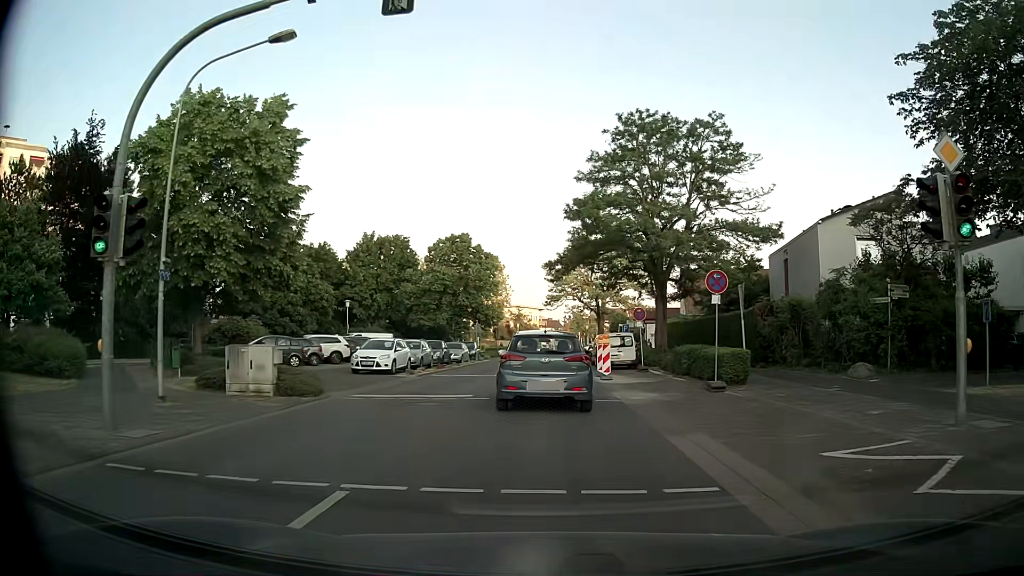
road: tertiary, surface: asphalt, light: Day
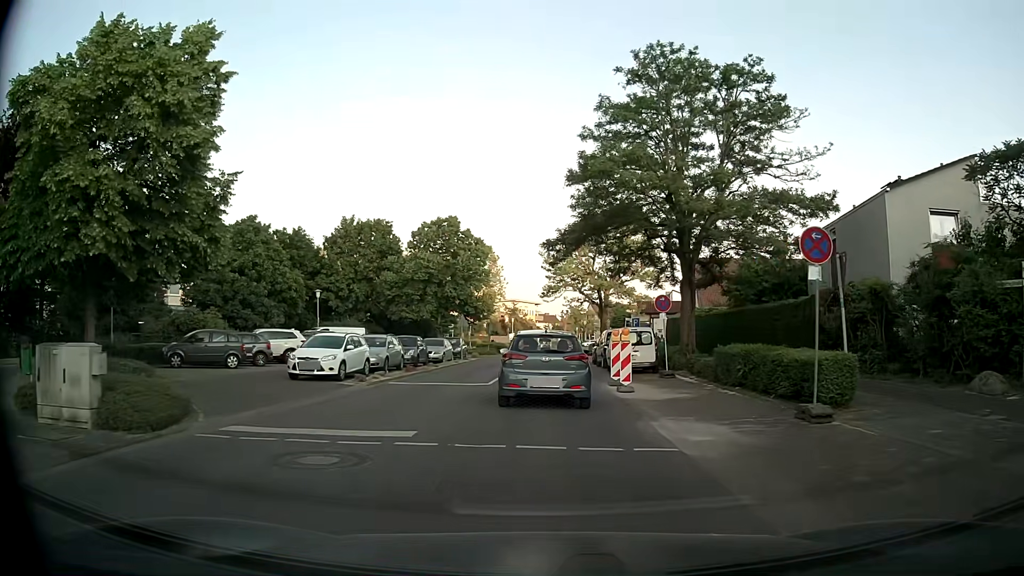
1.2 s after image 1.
(0.0, +6.9) m; 0°
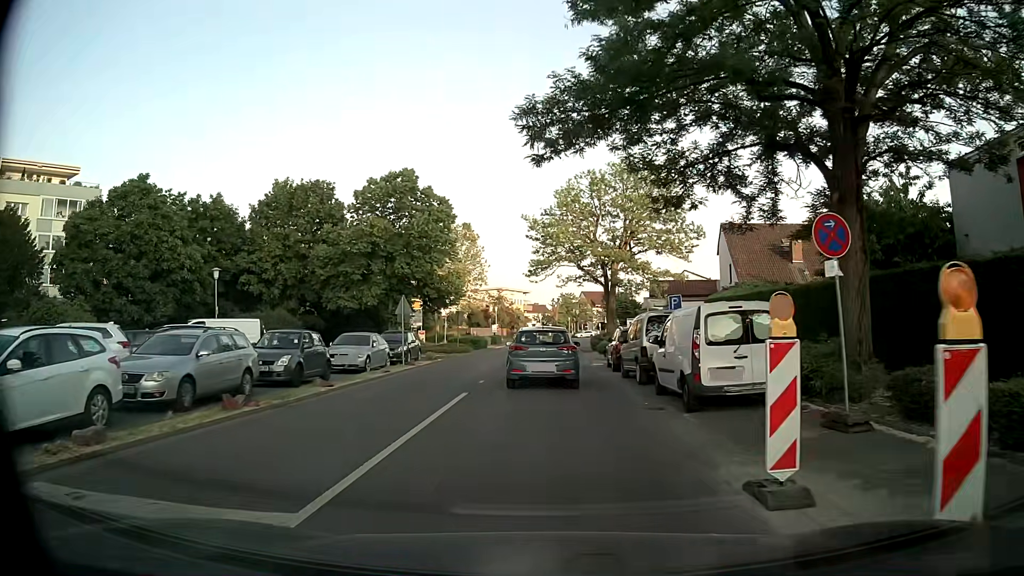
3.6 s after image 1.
(+0.2, +14.8) m; +1°
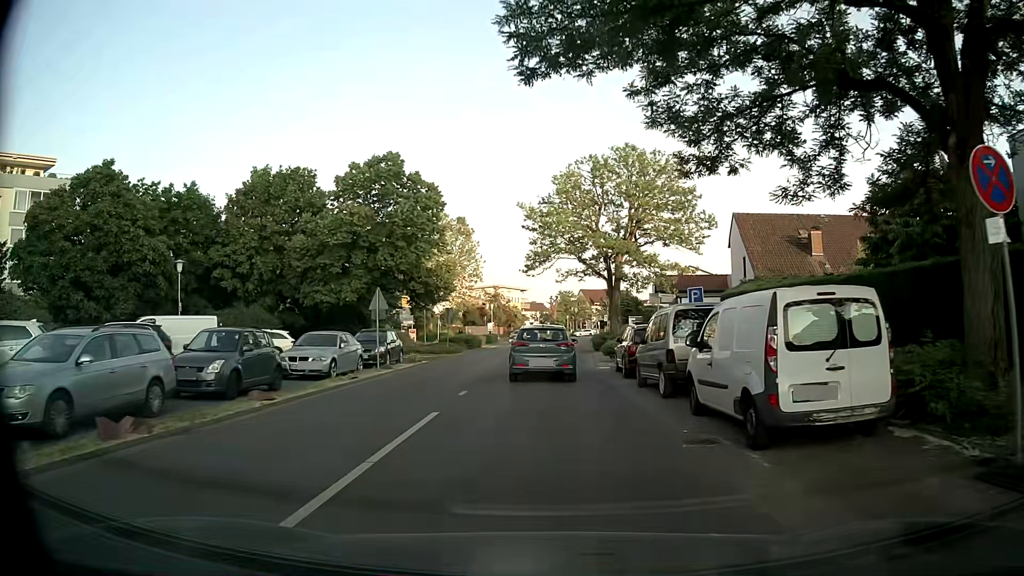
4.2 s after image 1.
(0.0, +3.8) m; 0°
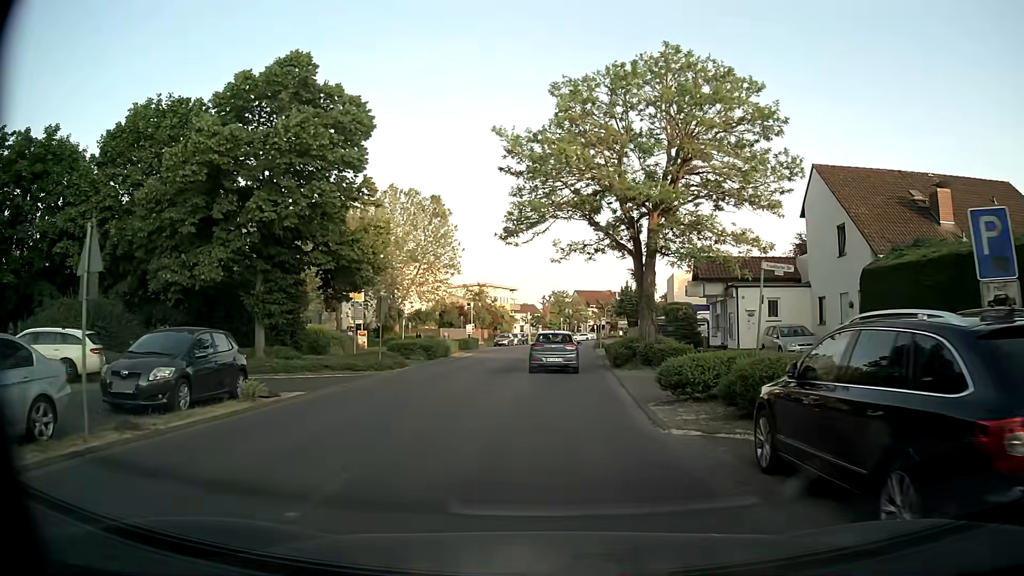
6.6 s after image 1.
(+0.2, +15.4) m; +1°
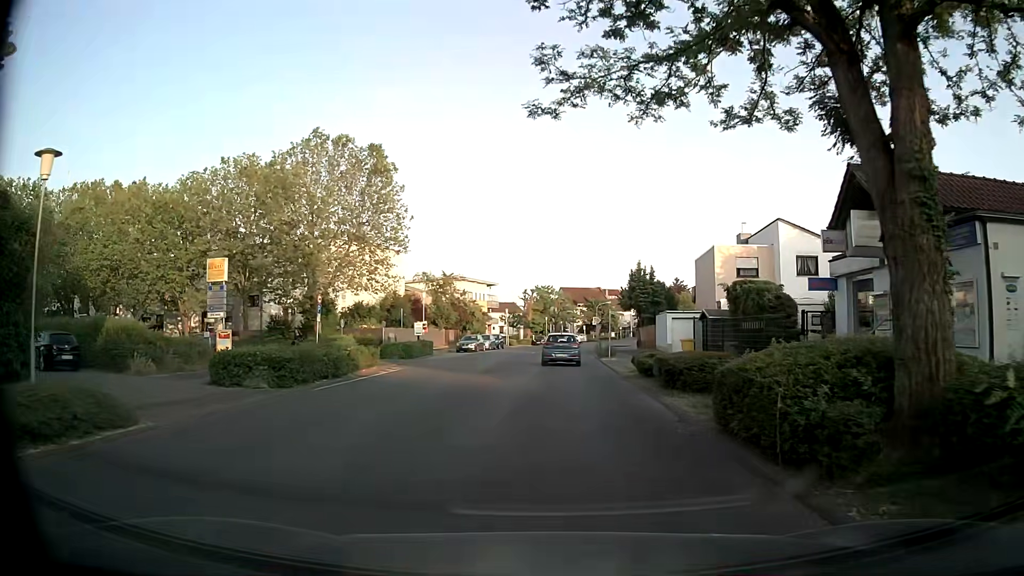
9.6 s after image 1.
(+0.2, +20.1) m; +2°
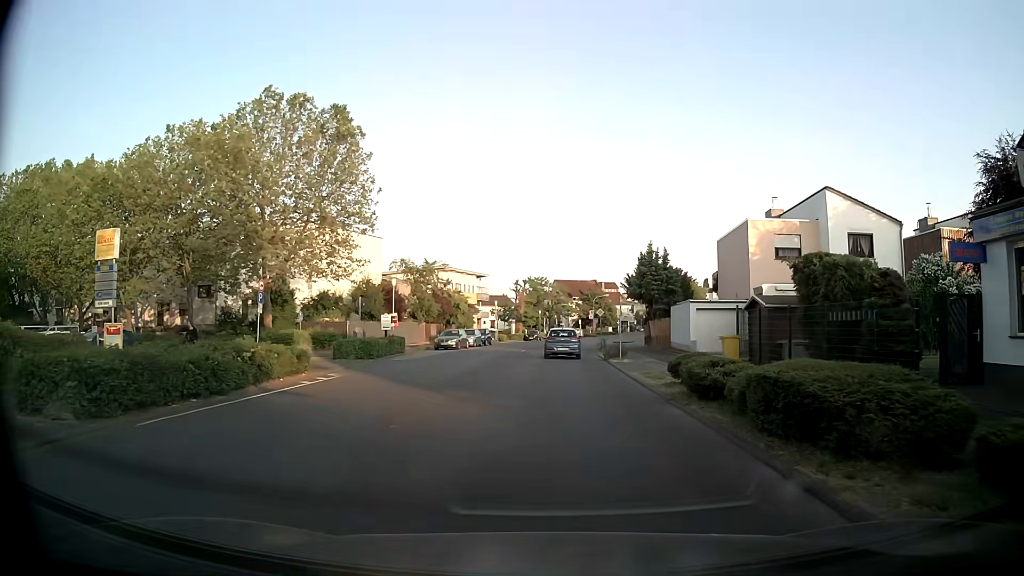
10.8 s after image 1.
(0.0, +8.3) m; 0°
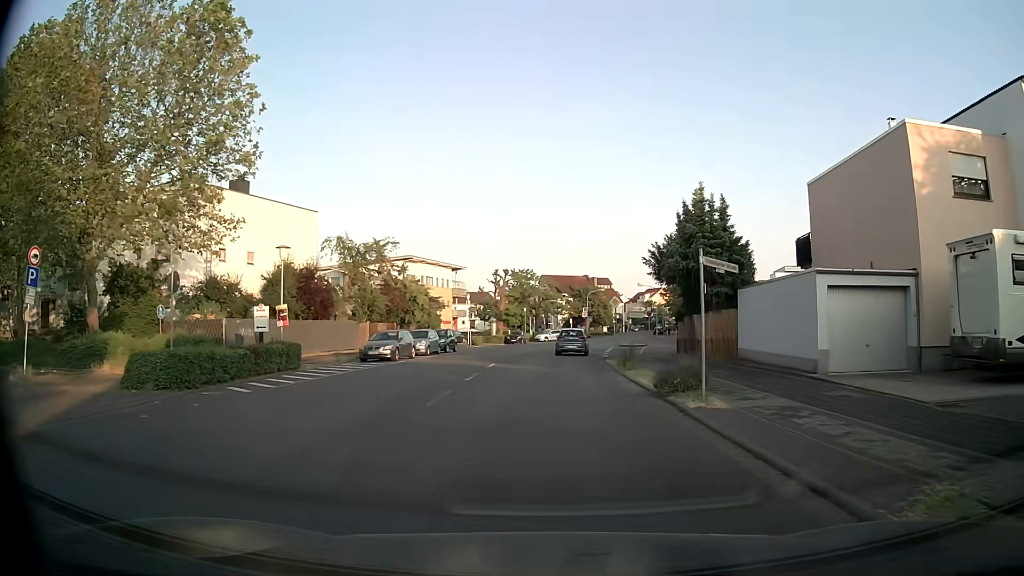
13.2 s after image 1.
(+0.2, +17.2) m; +2°
(0, +10) (0, +20) (0, +30) (+1, +40) (+2, +50) (+4, +60) (+6, +70) (+8, +79) (+10, +89) (+12, +99) m
